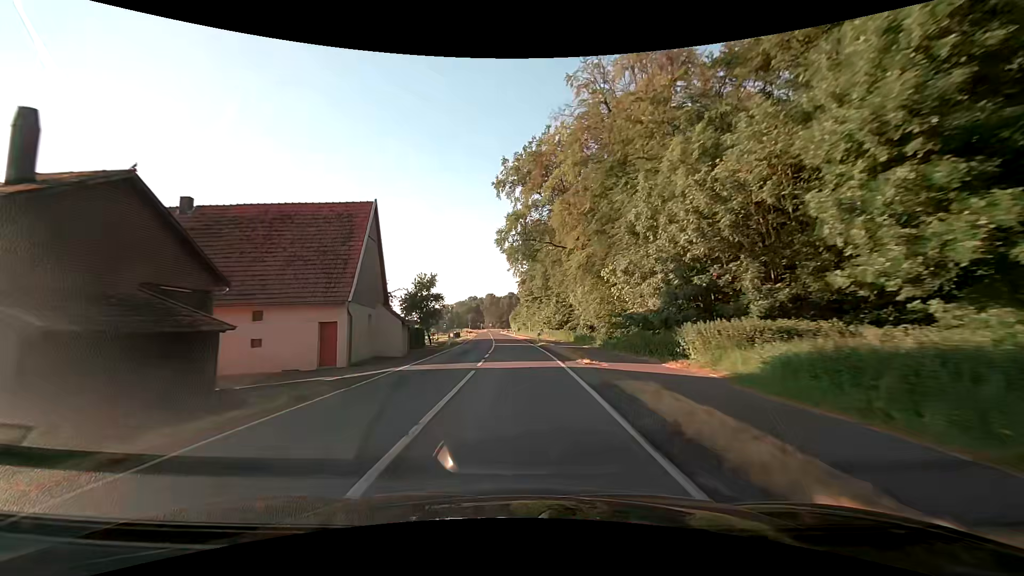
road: secondary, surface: asphalt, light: Day
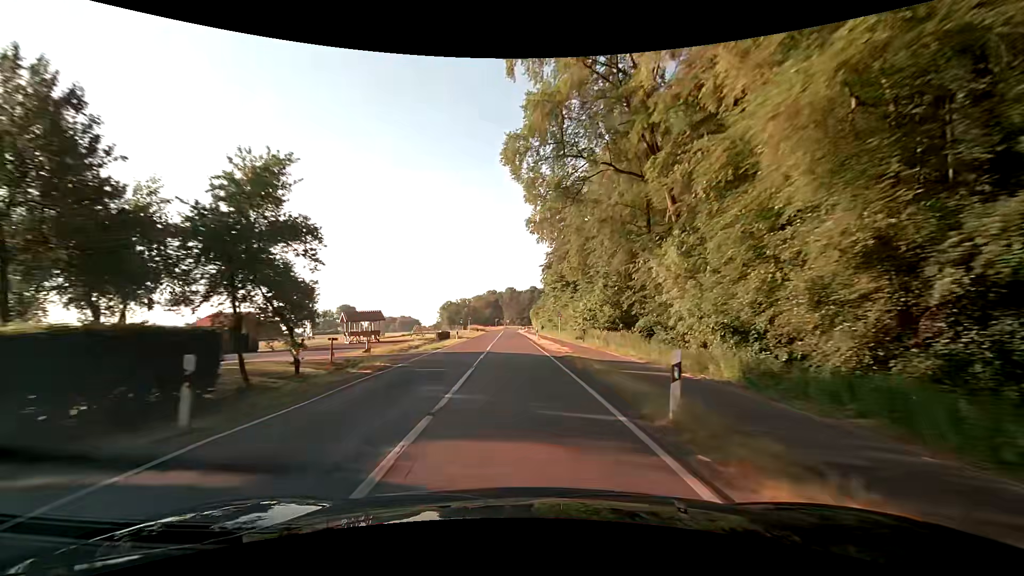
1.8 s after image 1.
(-0.6, +32.8) m; -2°
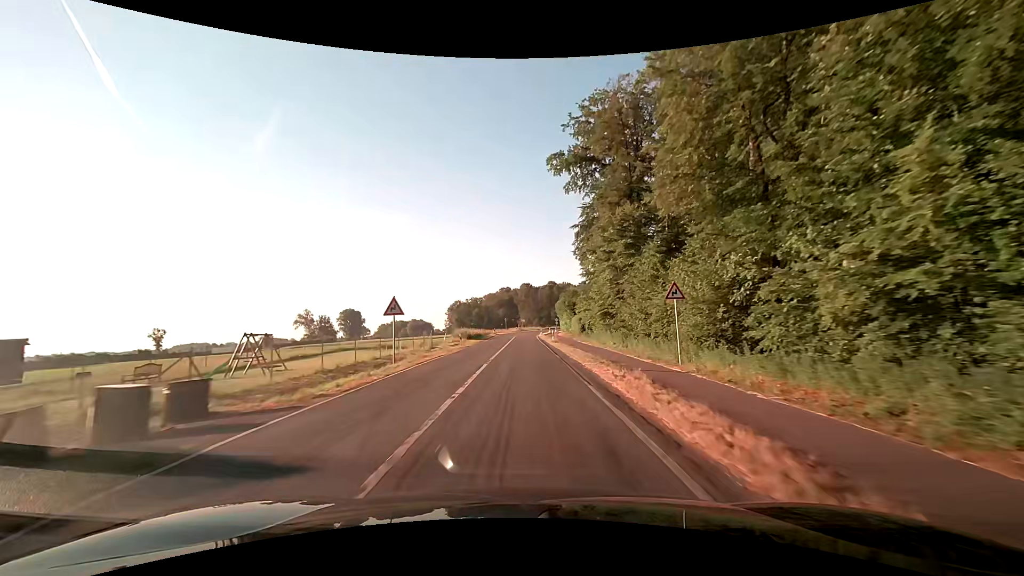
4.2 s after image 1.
(-0.9, +43.8) m; -2°
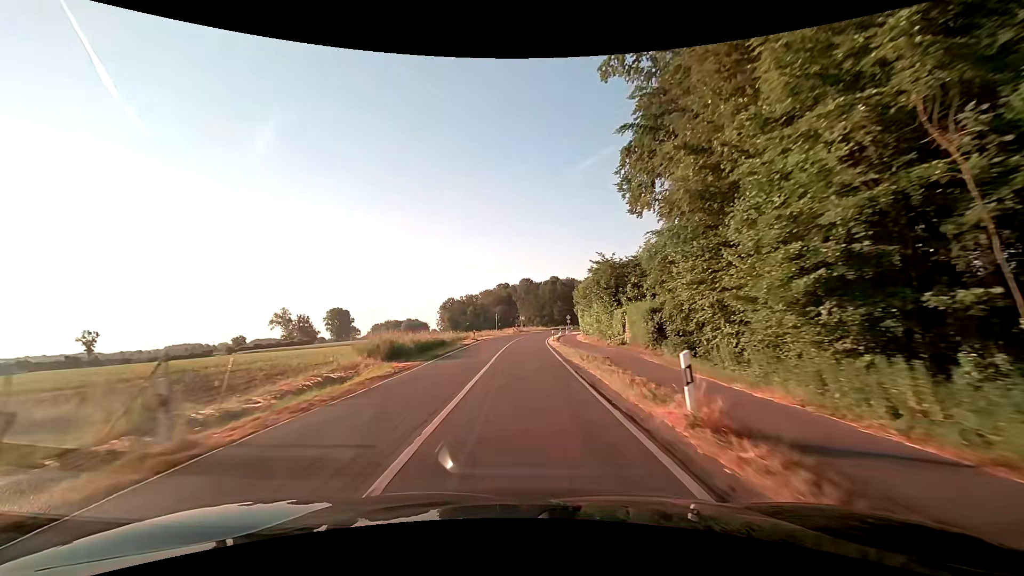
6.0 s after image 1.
(0.0, +32.8) m; 0°
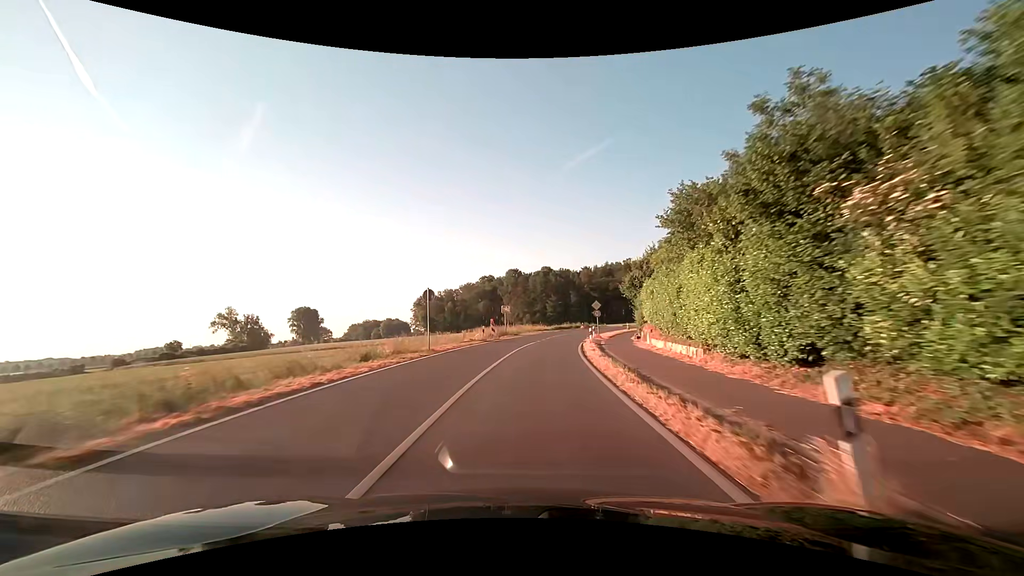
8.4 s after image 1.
(+0.1, +44.0) m; +1°
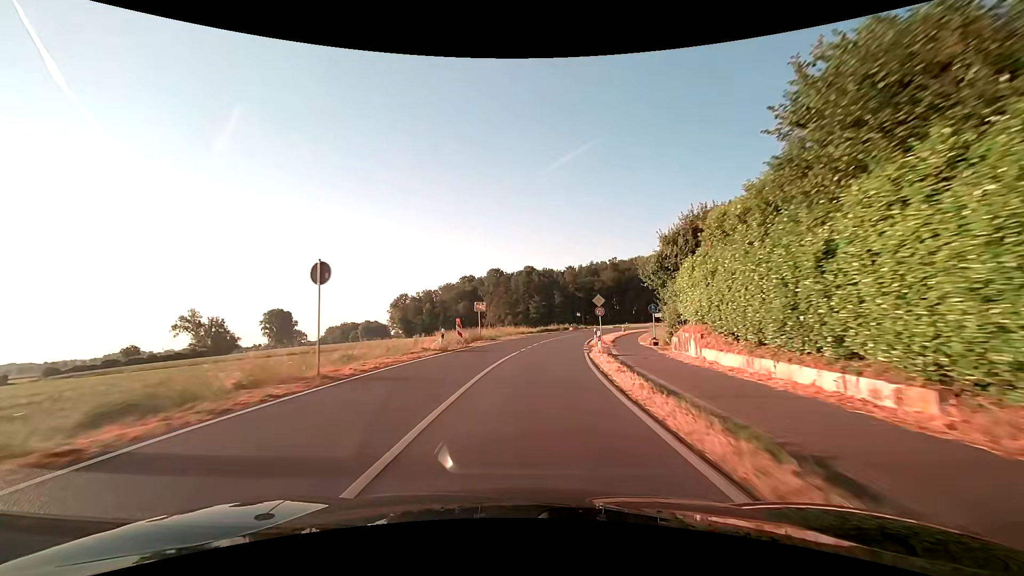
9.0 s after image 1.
(+0.1, +11.0) m; +2°
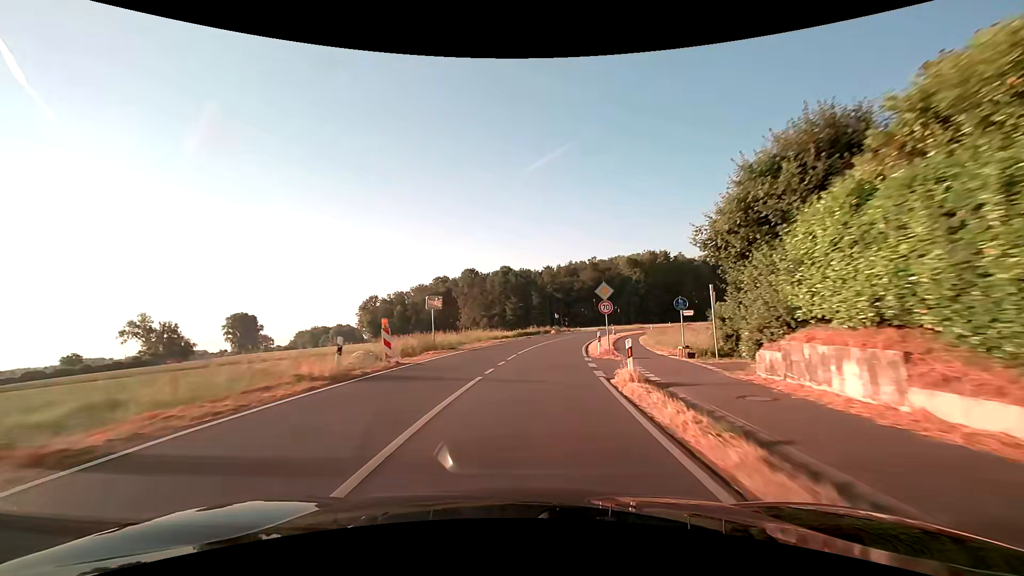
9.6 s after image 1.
(+0.3, +11.0) m; +3°
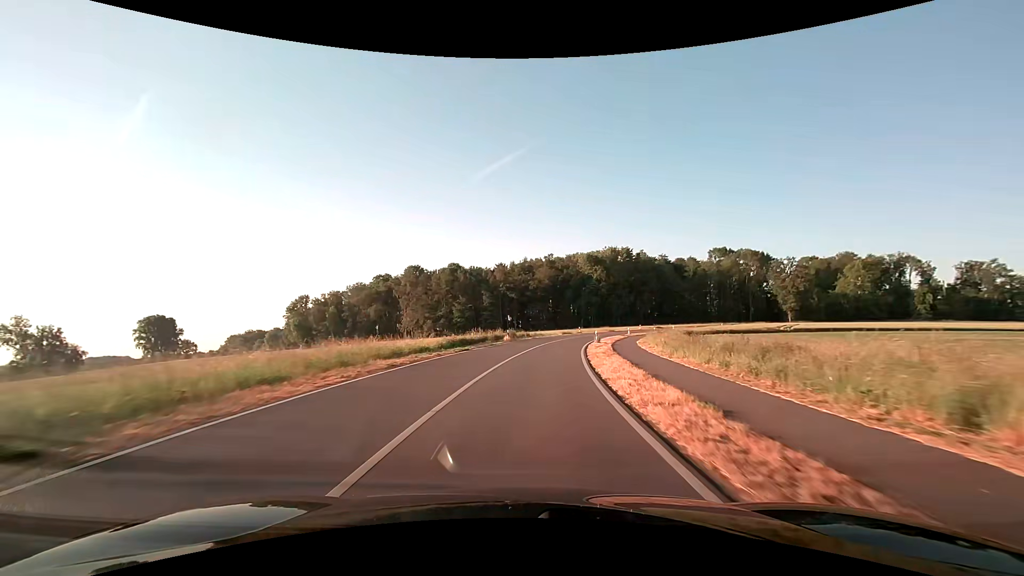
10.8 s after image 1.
(+1.0, +21.8) m; +6°
(0, +10) (+1, +20) (+2, +30) (+3, +40) (+5, +50) (+7, +59) (+10, +69) (+13, +79) (+17, +88) (+21, +97) m
